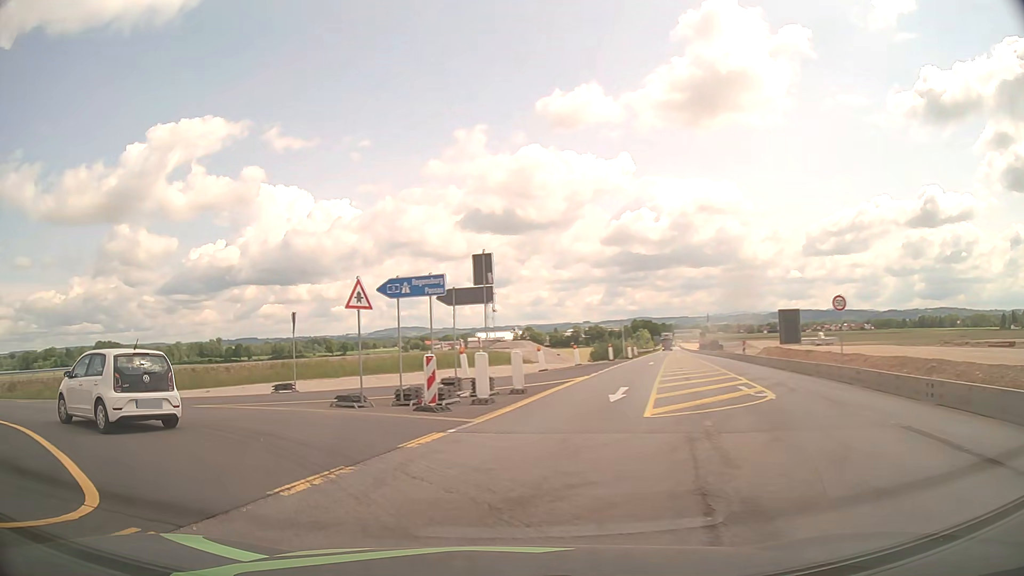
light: Day
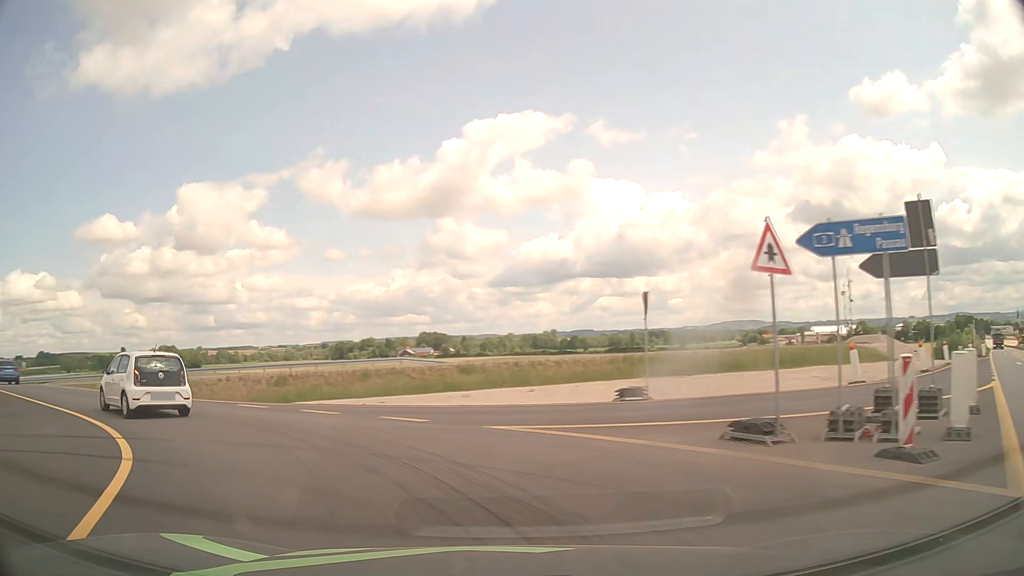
(-1.9, +6.6) m; -30°
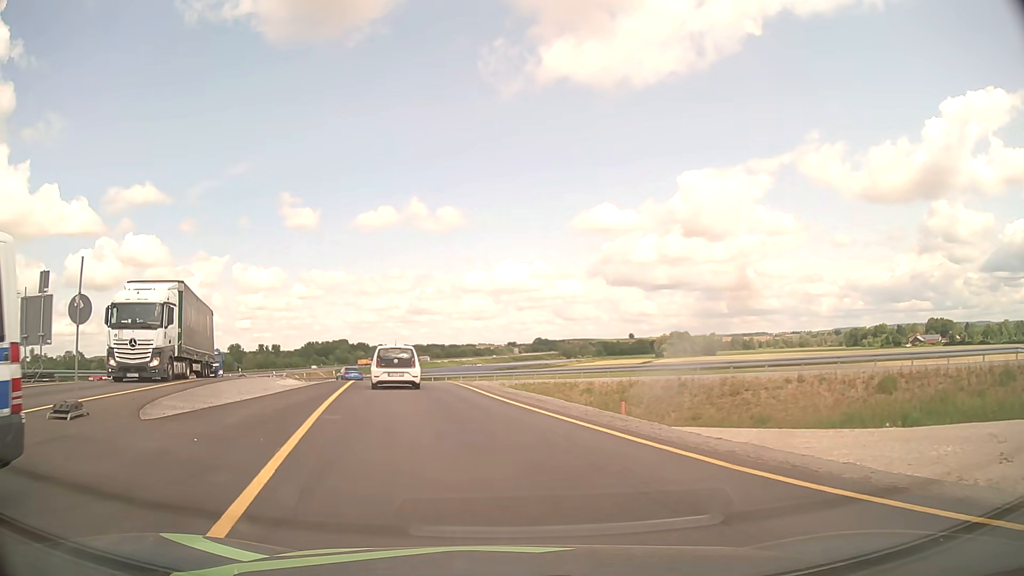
(-7.6, +14.3) m; -44°
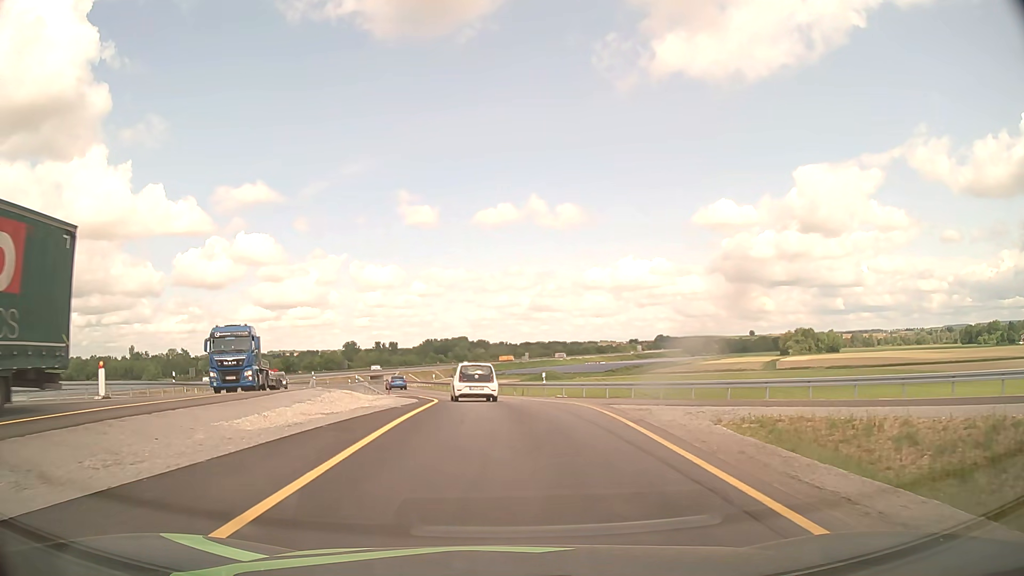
(-2.1, +16.8) m; -10°
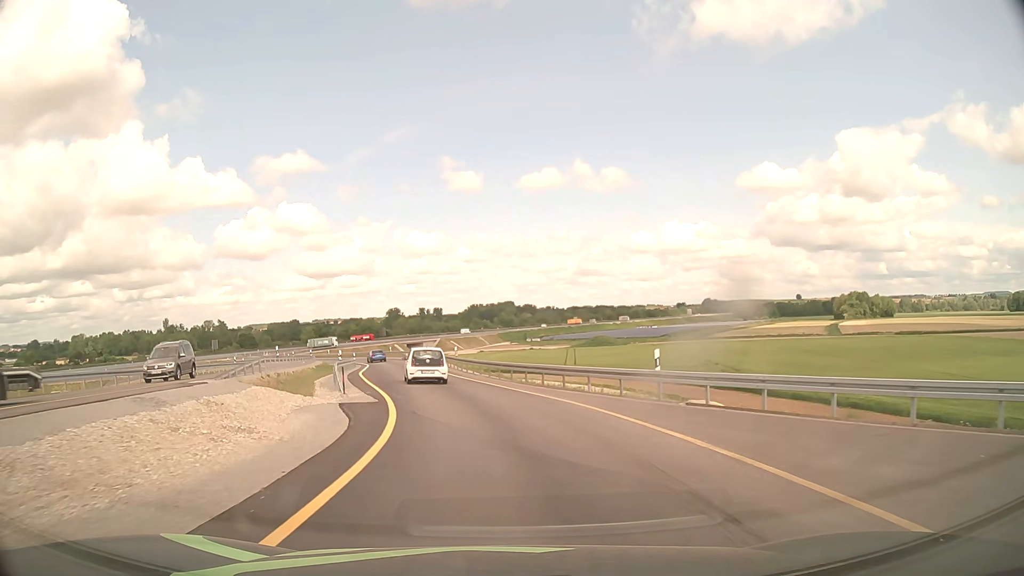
(-0.6, +20.8) m; -4°
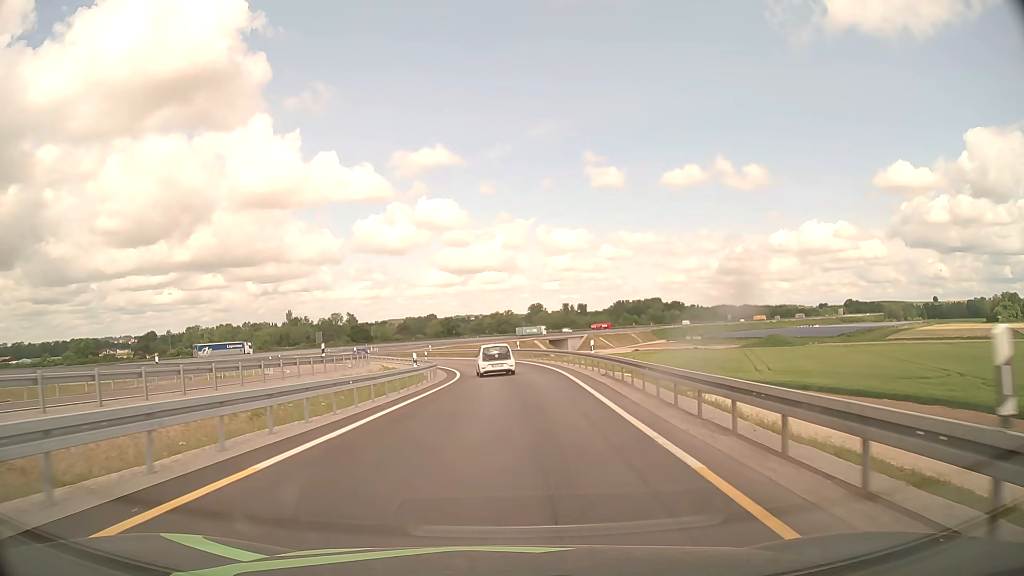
(-5.3, +38.9) m; -12°
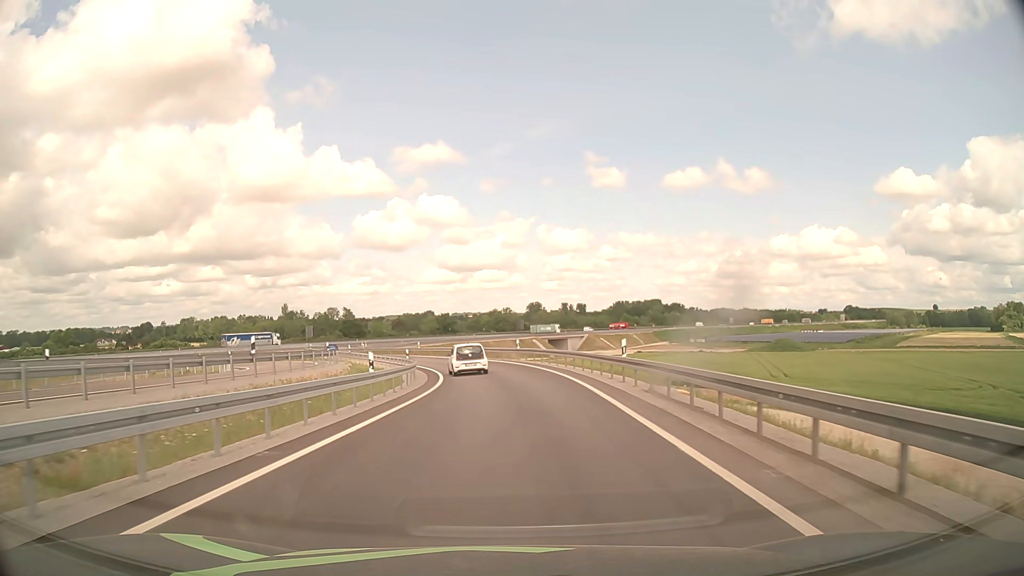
(0.0, +8.5) m; 0°
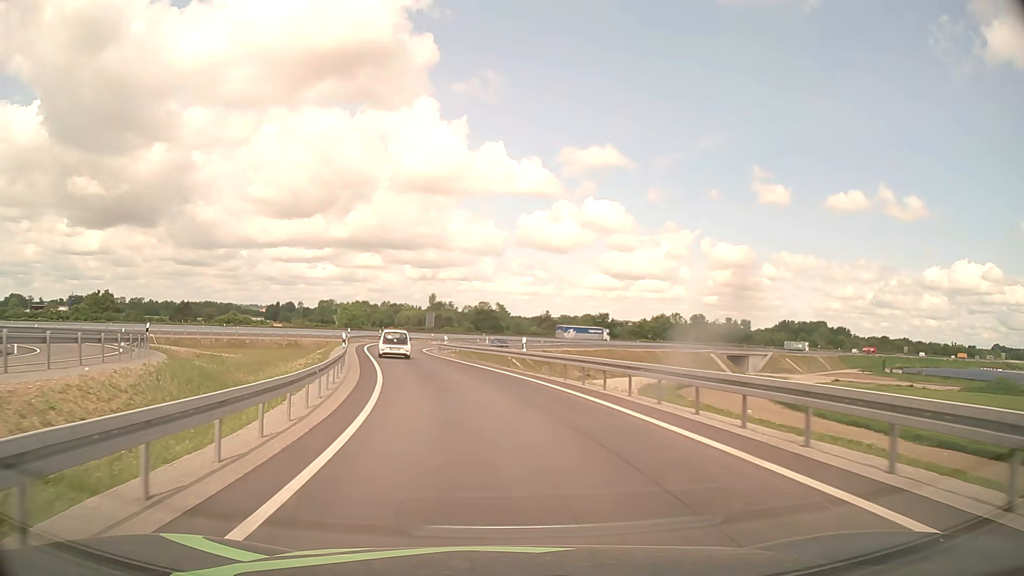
(-3.0, +43.8) m; -13°
(0, +10) (-2, +20) (-4, +30) (-6, +39) (-8, +49) (-10, +59) (-10, +69) (-10, +79) (-9, +89) (-7, +99) m
